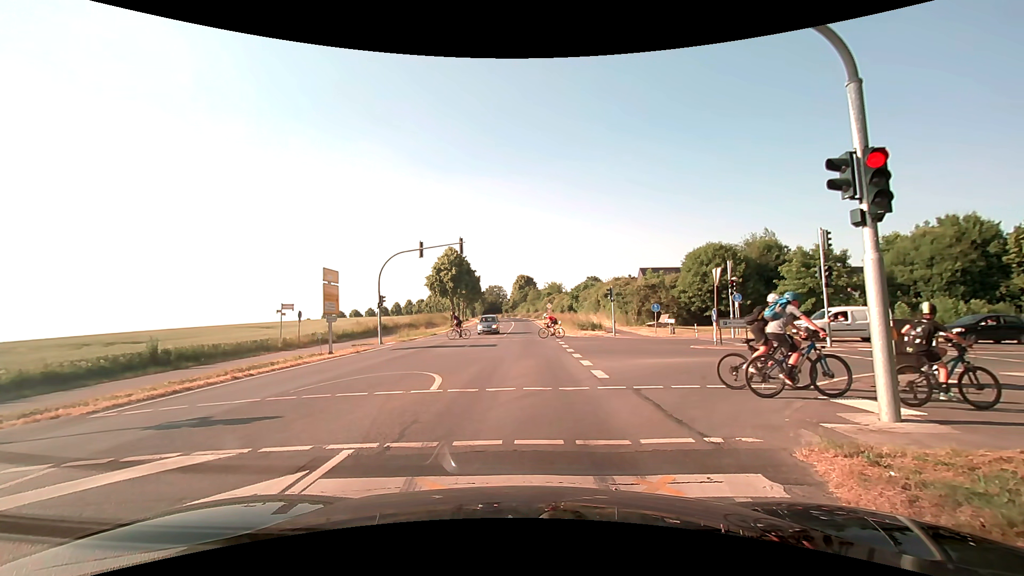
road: secondary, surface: asphalt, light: Day
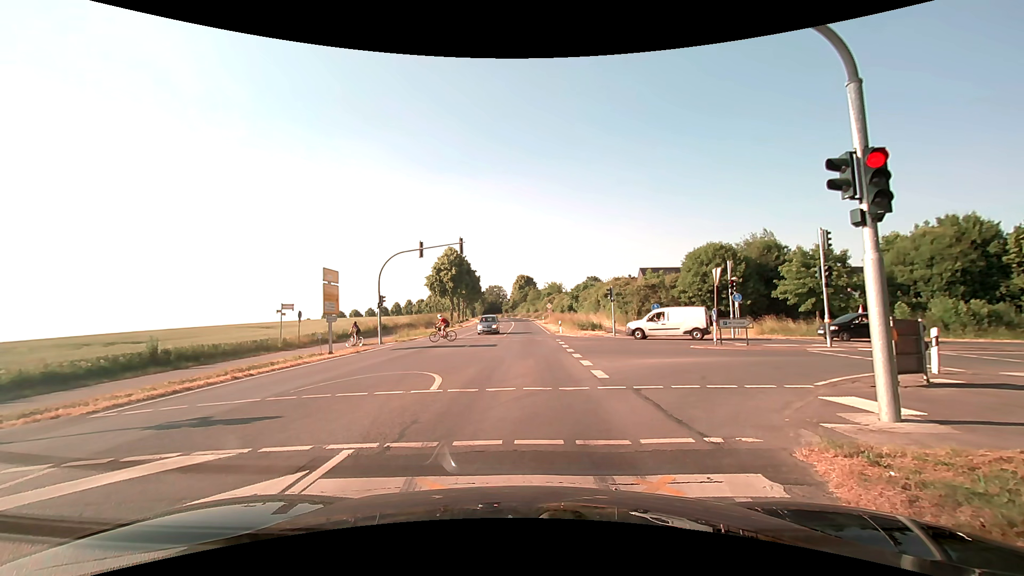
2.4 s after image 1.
(0.0, 0.0) m; 0°
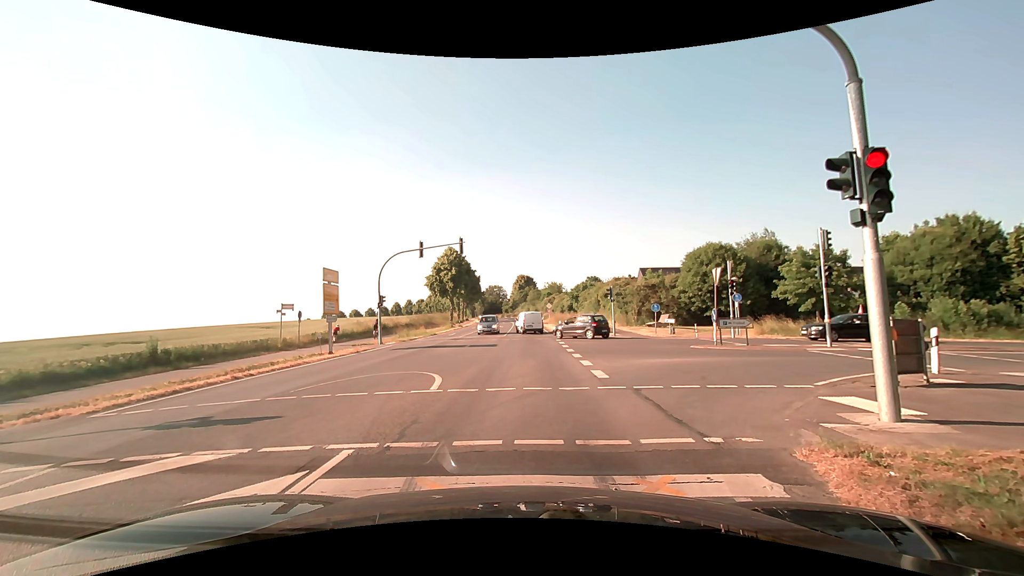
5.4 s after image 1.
(0.0, 0.0) m; 0°
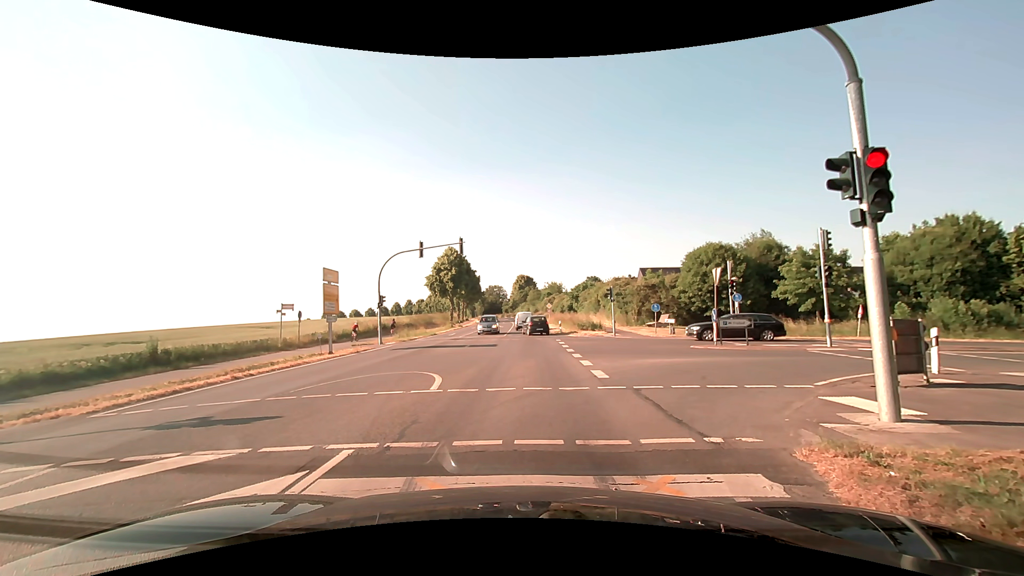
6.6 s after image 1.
(0.0, 0.0) m; 0°
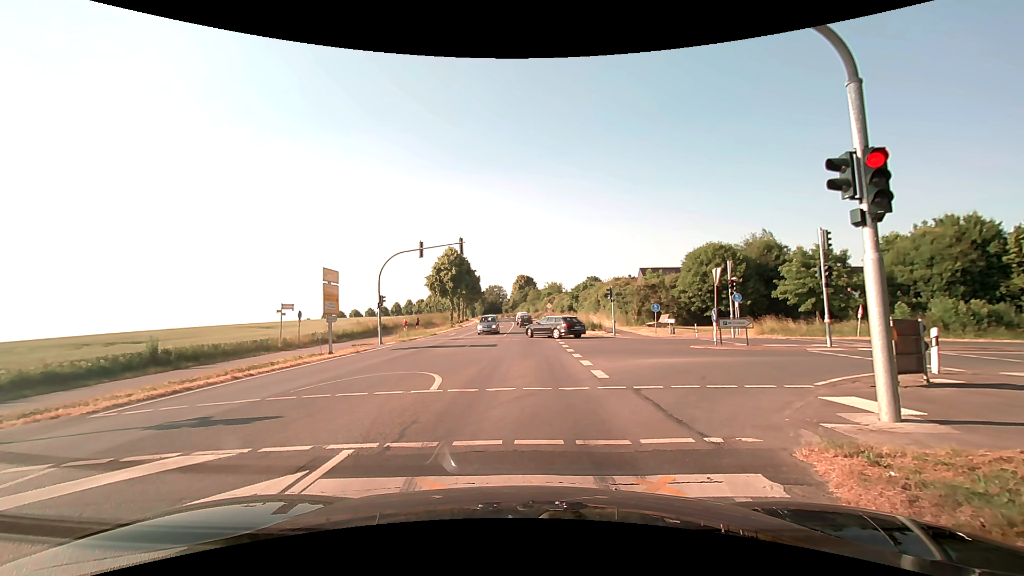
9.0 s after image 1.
(0.0, 0.0) m; 0°
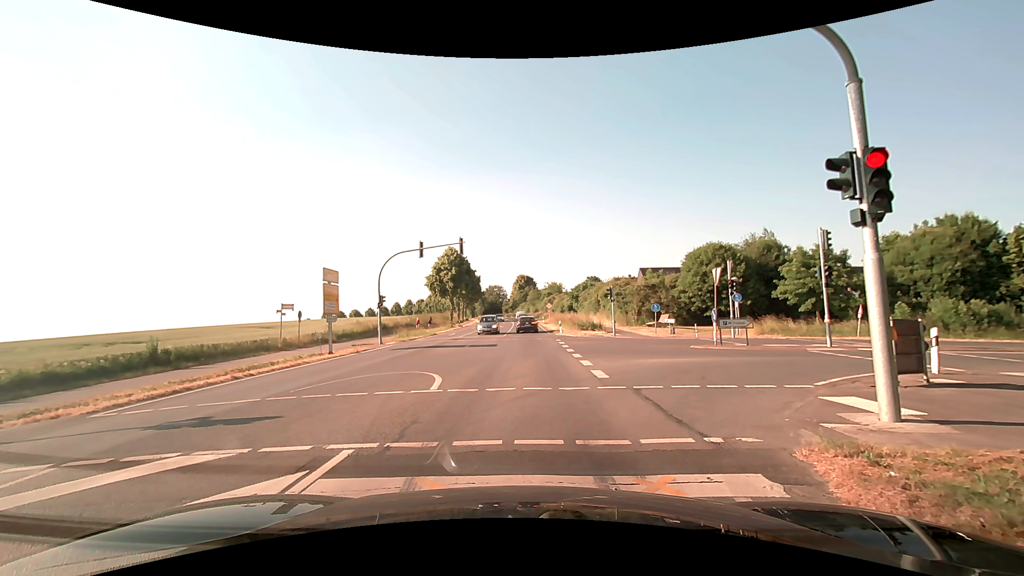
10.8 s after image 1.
(0.0, 0.0) m; 0°
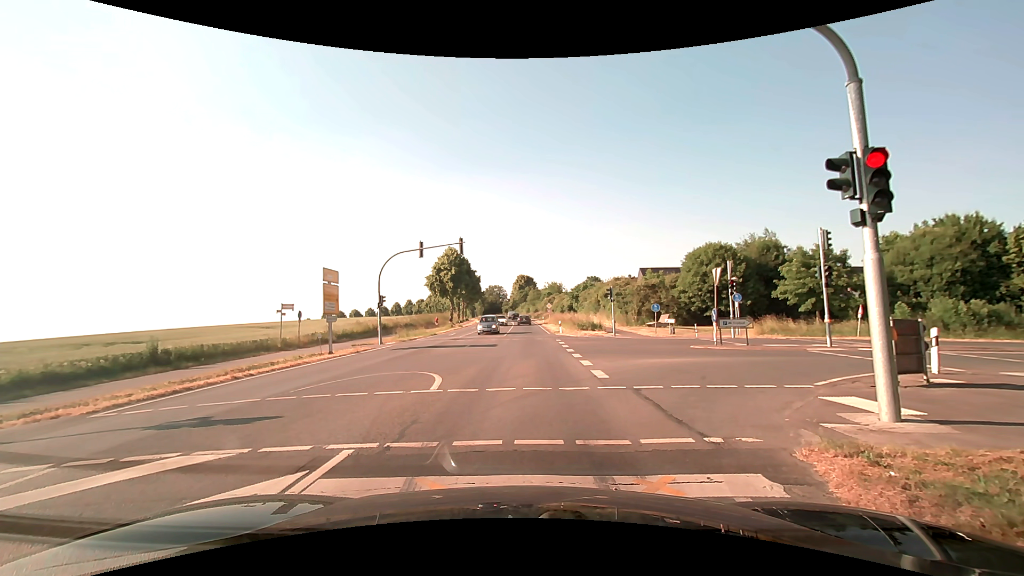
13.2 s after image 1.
(0.0, 0.0) m; 0°
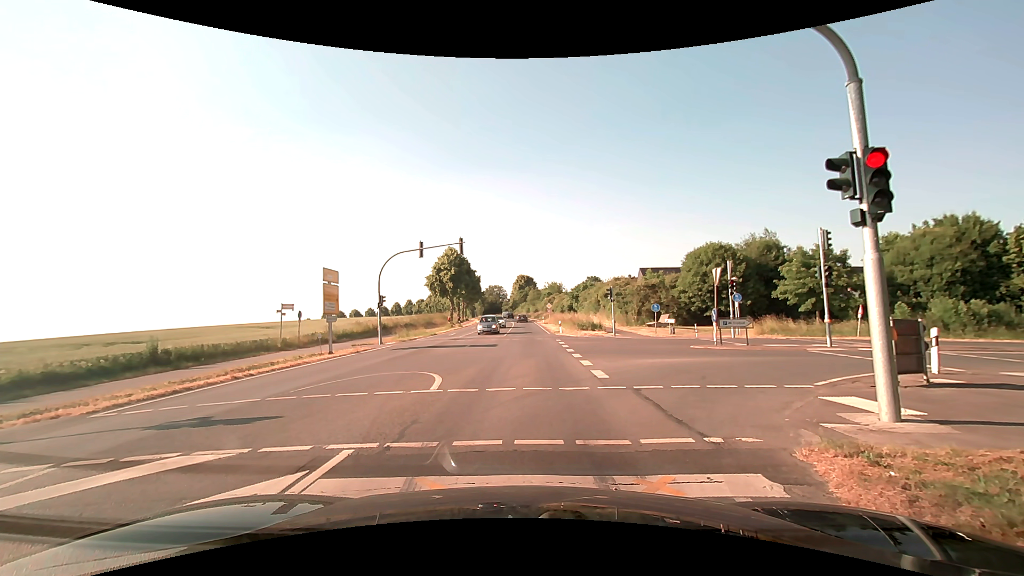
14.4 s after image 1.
(0.0, 0.0) m; 0°
(0, +10) (0, +20) (0, +30) (+1, +40) (+1, +50) (+1, +60) (+1, +70) (+1, +80) (0, +90) (0, +100) m
